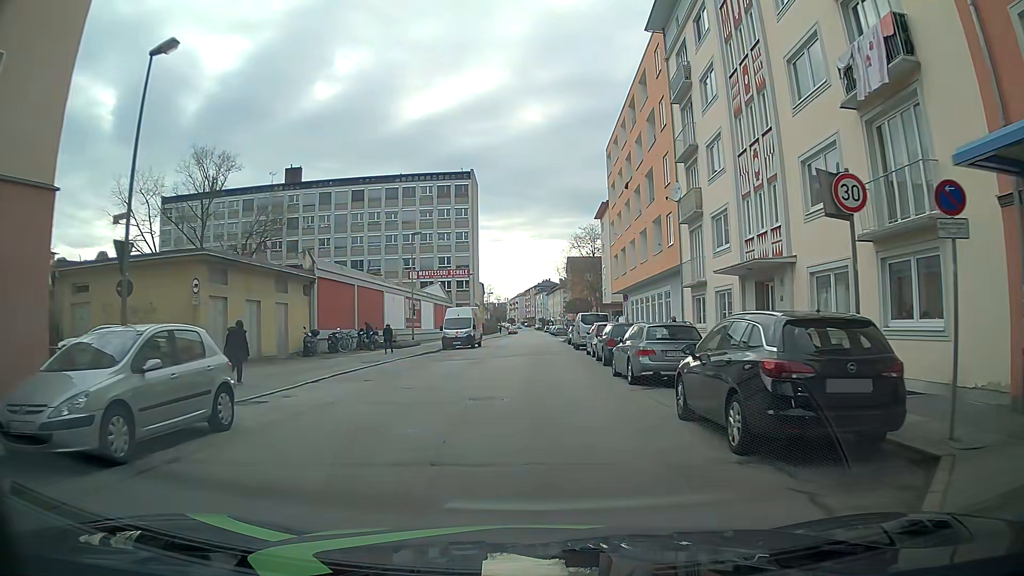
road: tertiary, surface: asphalt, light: Day
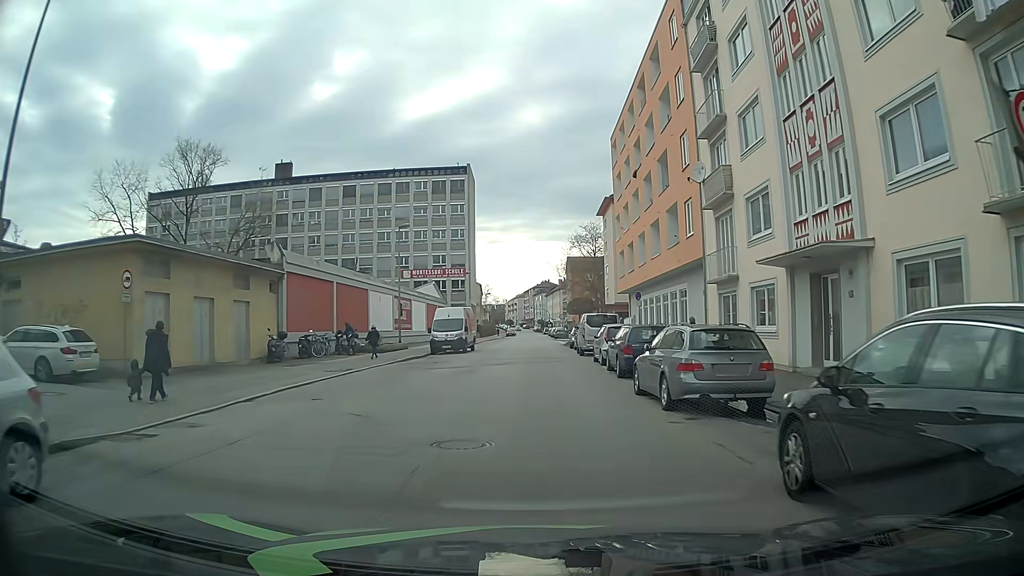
(0.0, +4.4) m; +1°
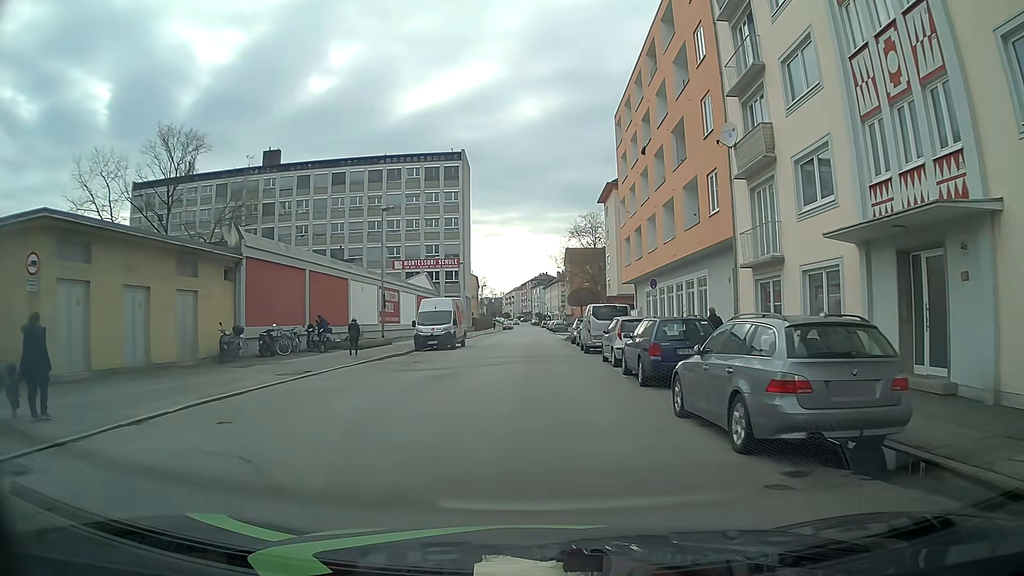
(-0.1, +4.4) m; 0°
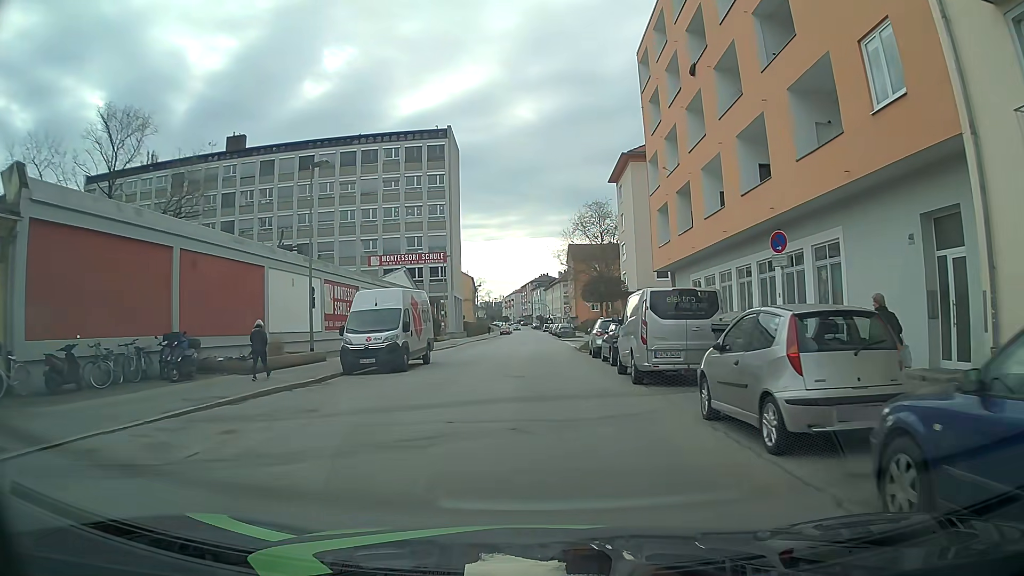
(-0.1, +13.4) m; 0°
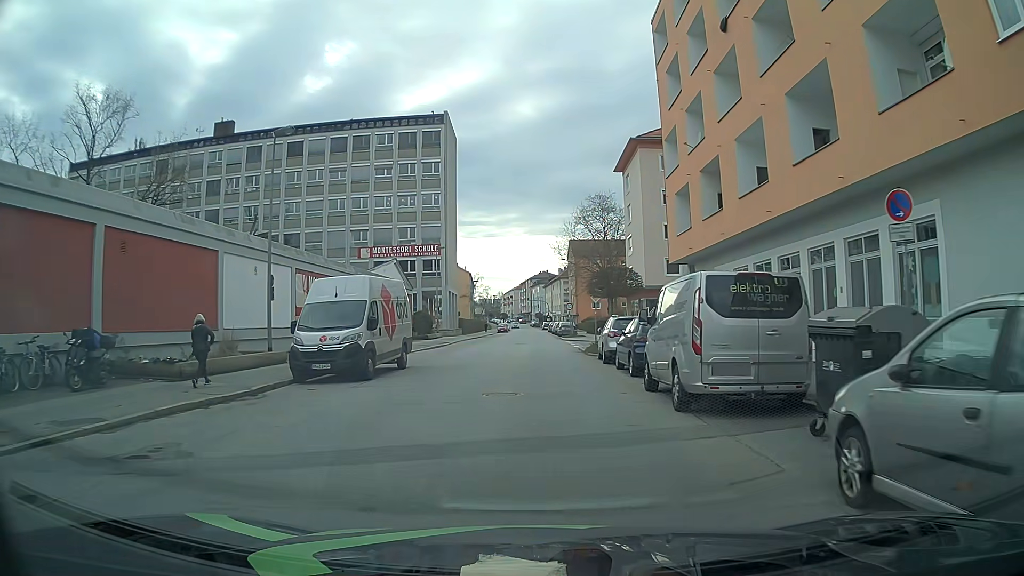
(-0.1, +4.5) m; -1°
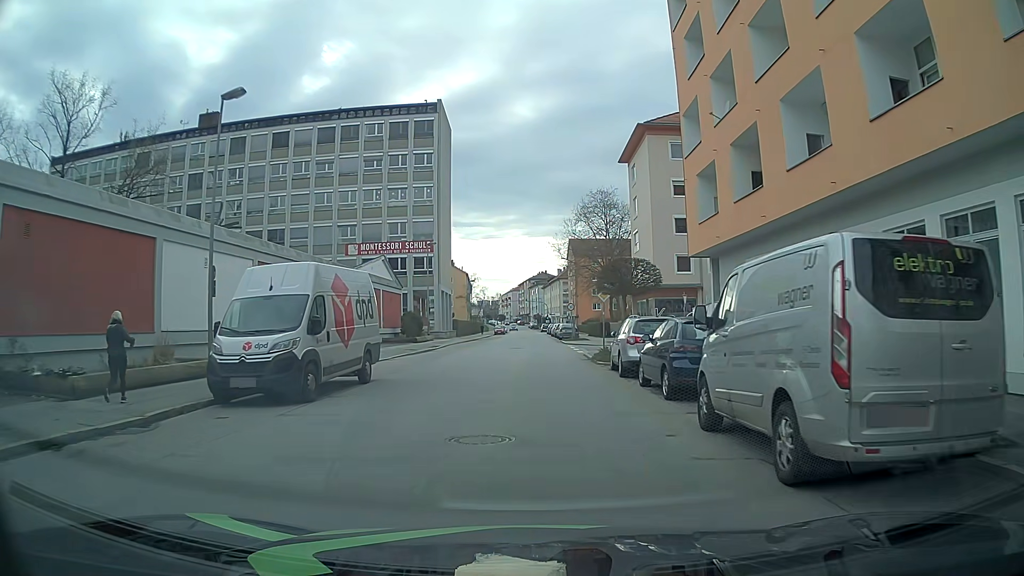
(0.0, +4.5) m; +1°
(0, +10) (0, +20) (0, +30) (0, +40) (0, +50) (-1, +60) (-1, +70) (-1, +80) (-1, +90) (-1, +100) m
